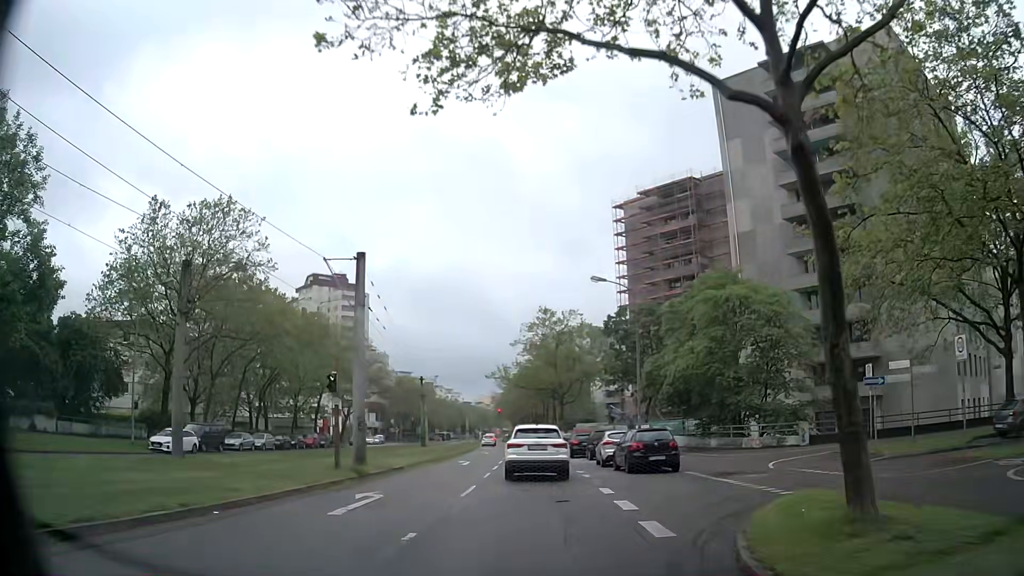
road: tertiary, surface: asphalt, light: Day
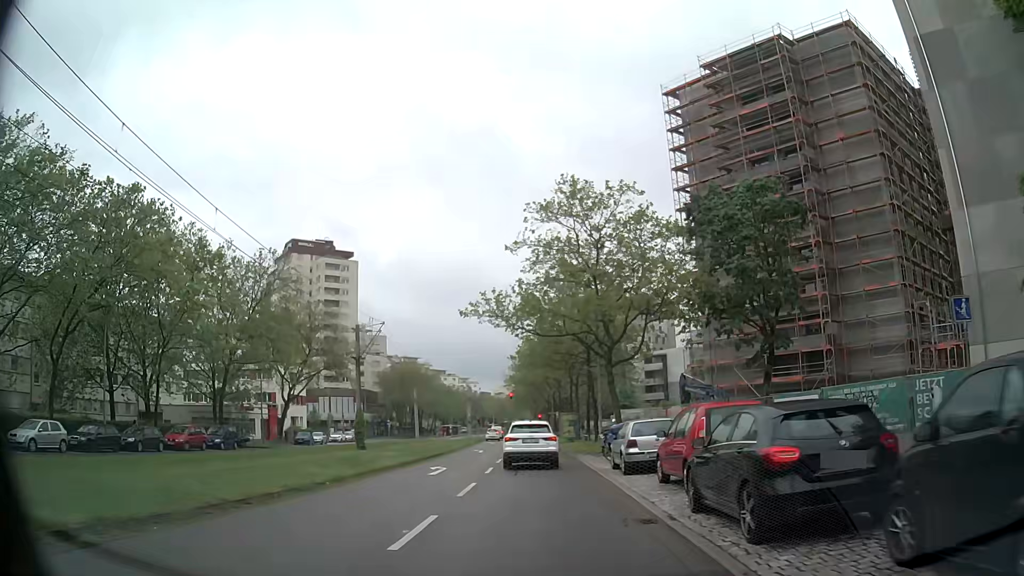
(-0.3, +30.8) m; -1°
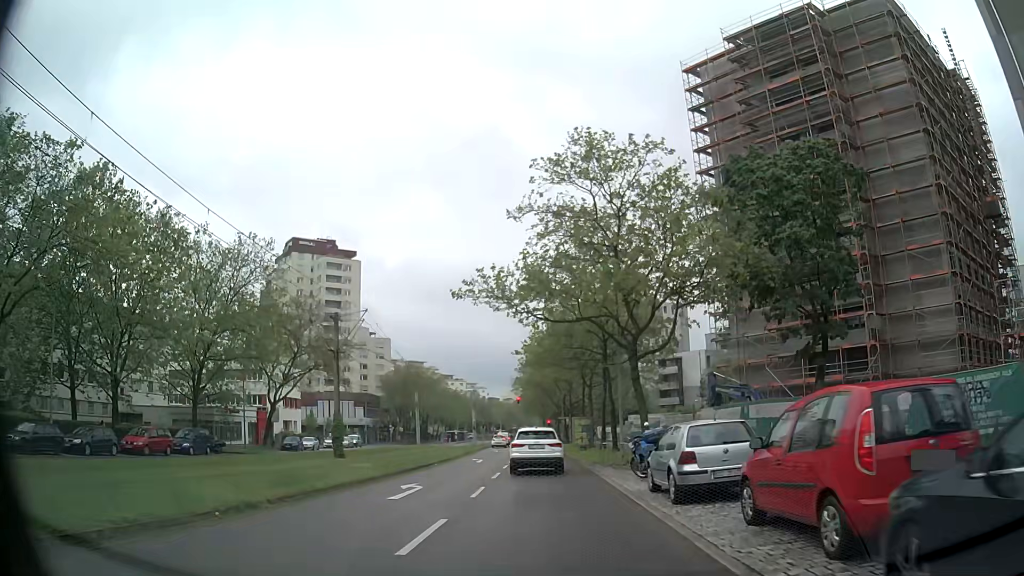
(-0.1, +5.9) m; -2°
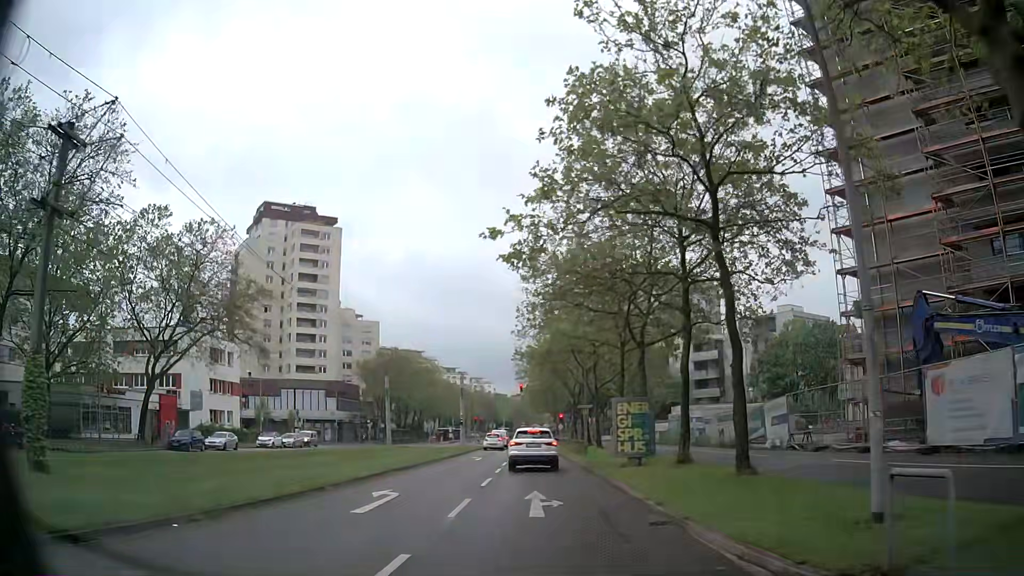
(-0.2, +22.8) m; -1°
(0, +10) (0, +20) (0, +30) (0, +40) (-1, +50) (-1, +60) (-1, +70) (-1, +80) (-1, +90) (-1, +100) m
